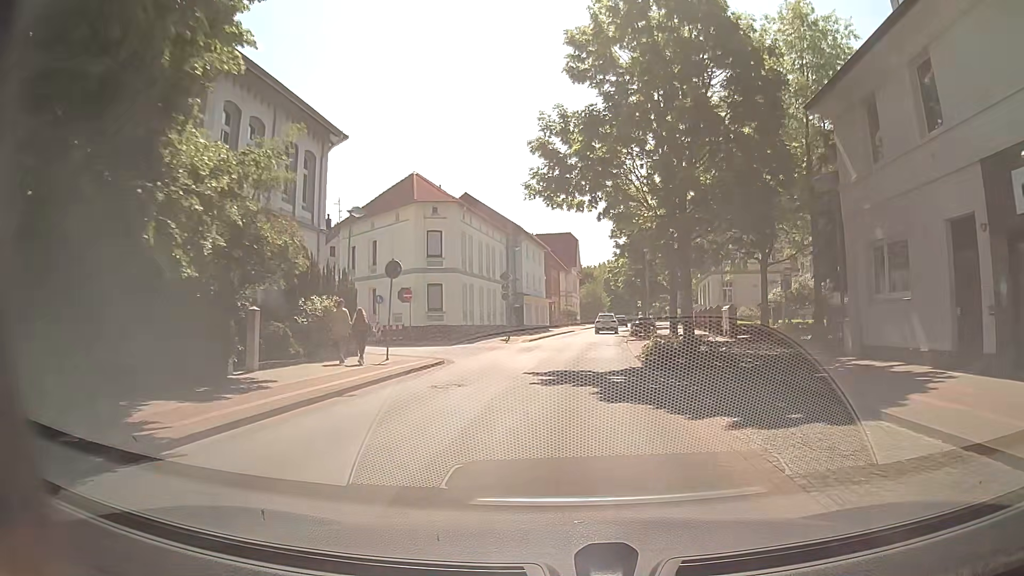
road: unclassified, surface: asphalt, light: Day
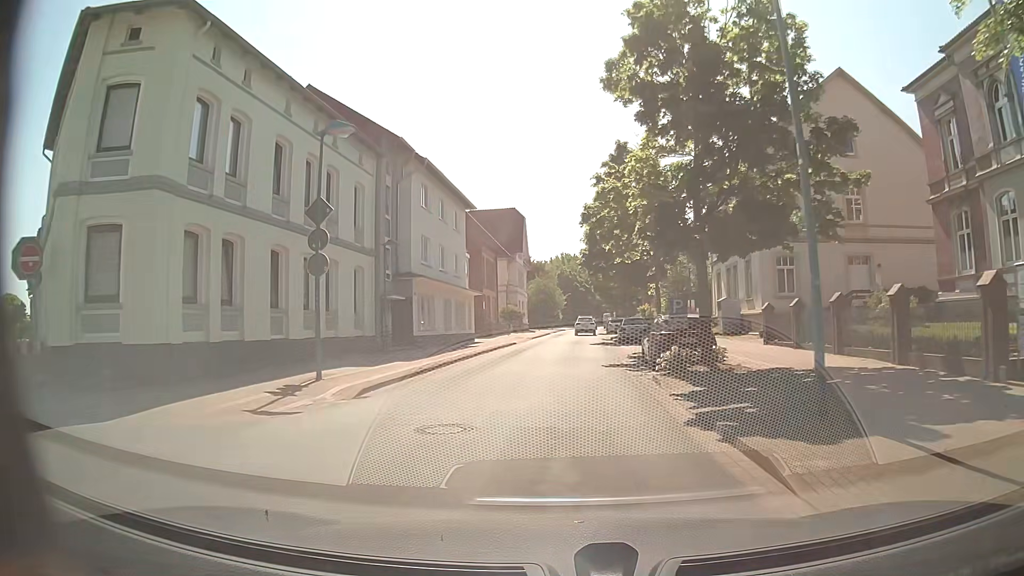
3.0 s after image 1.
(+1.2, +28.8) m; +4°
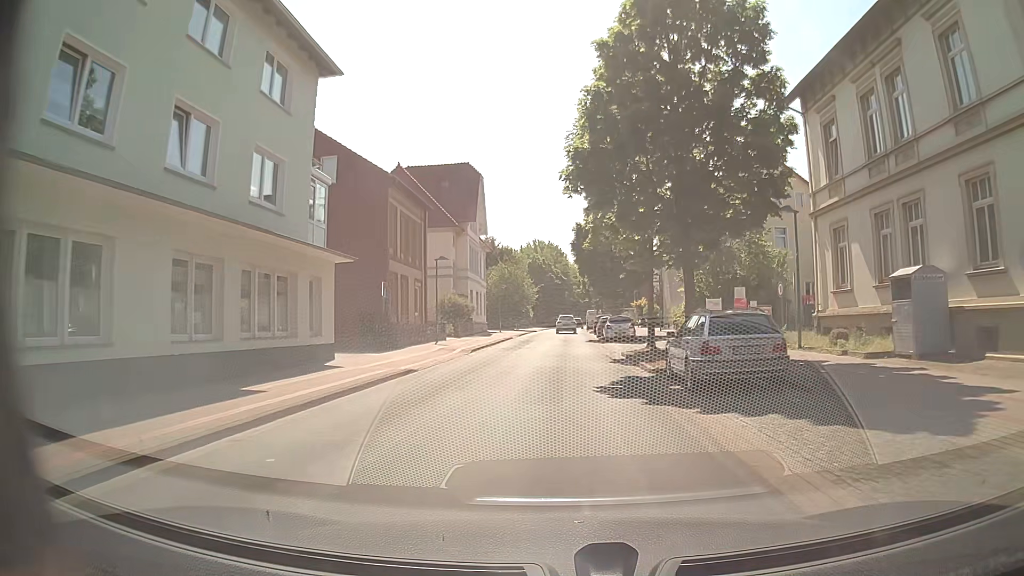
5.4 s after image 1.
(+0.6, +24.7) m; +3°
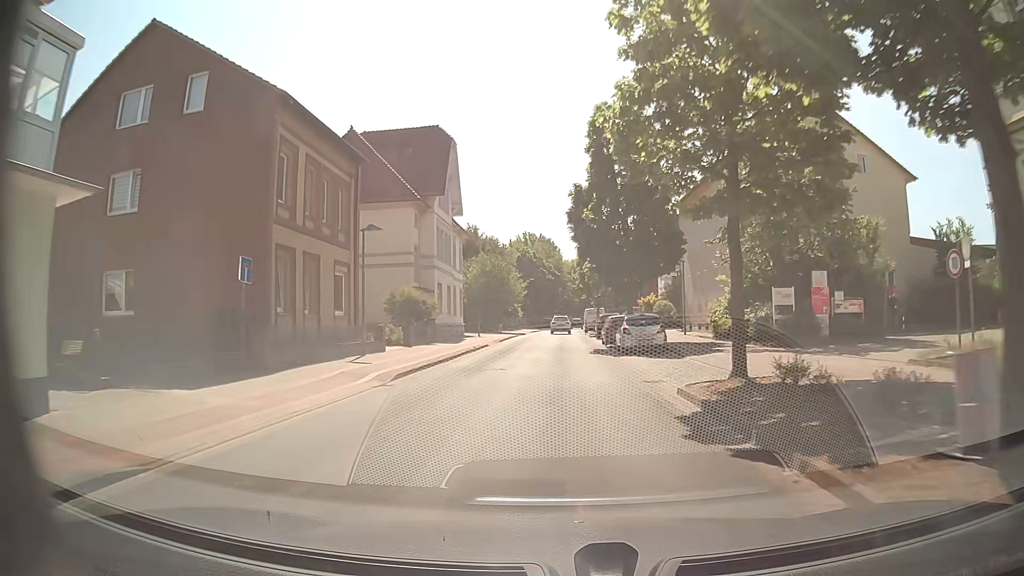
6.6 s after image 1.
(+0.1, +12.9) m; 0°
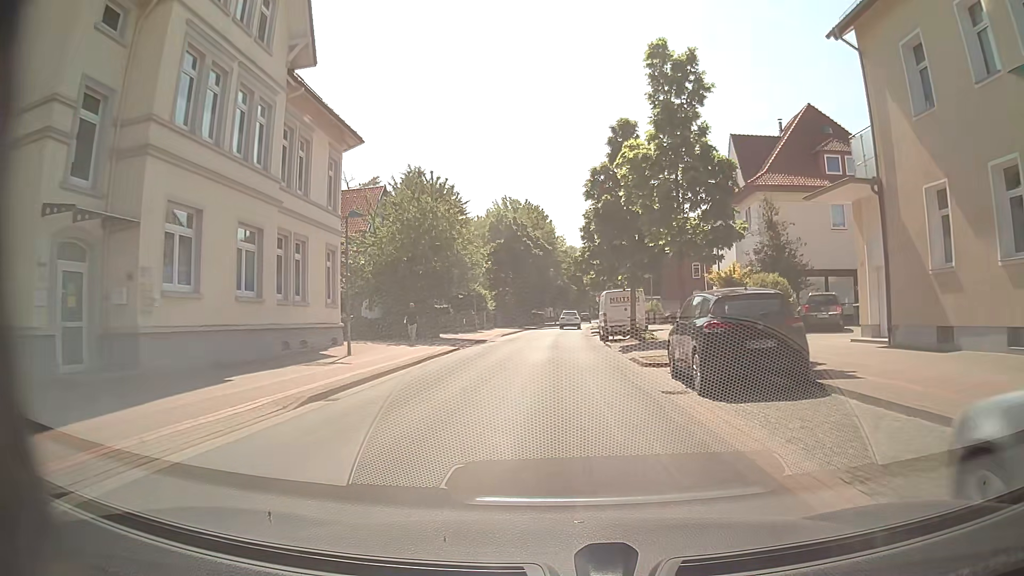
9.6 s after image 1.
(+0.2, +33.0) m; 0°
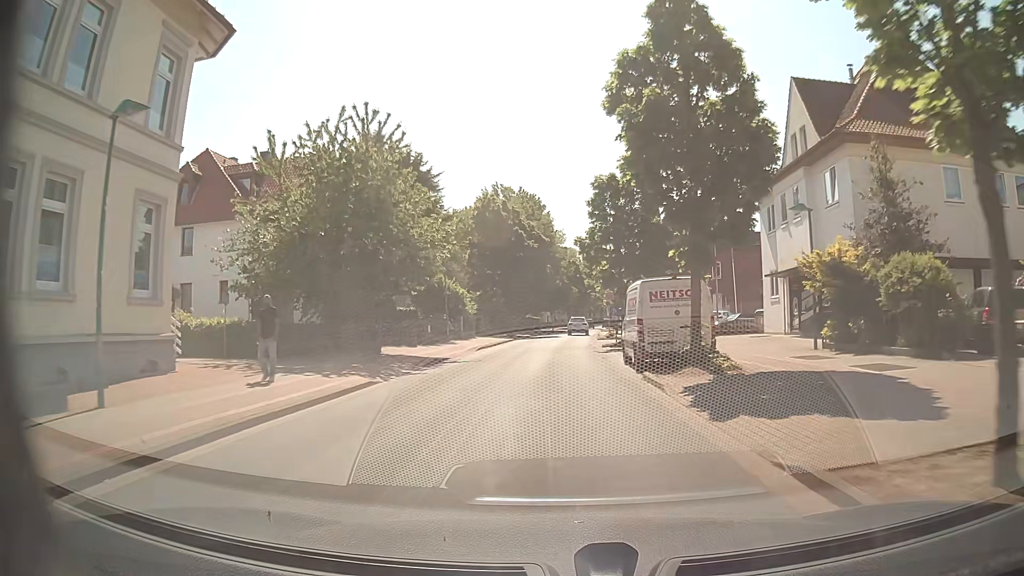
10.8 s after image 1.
(+0.2, +13.1) m; +2°
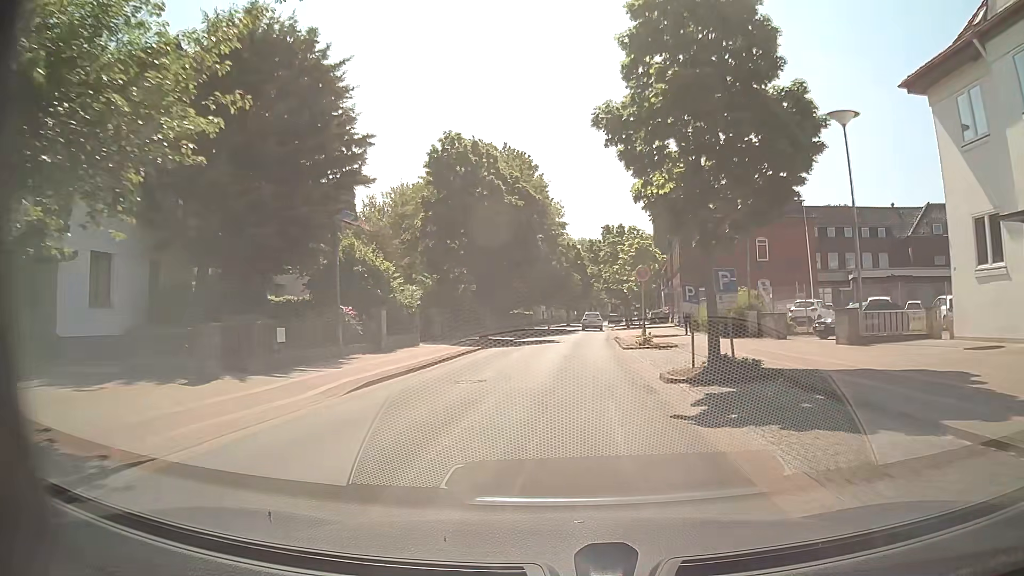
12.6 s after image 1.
(-0.5, +20.1) m; -1°
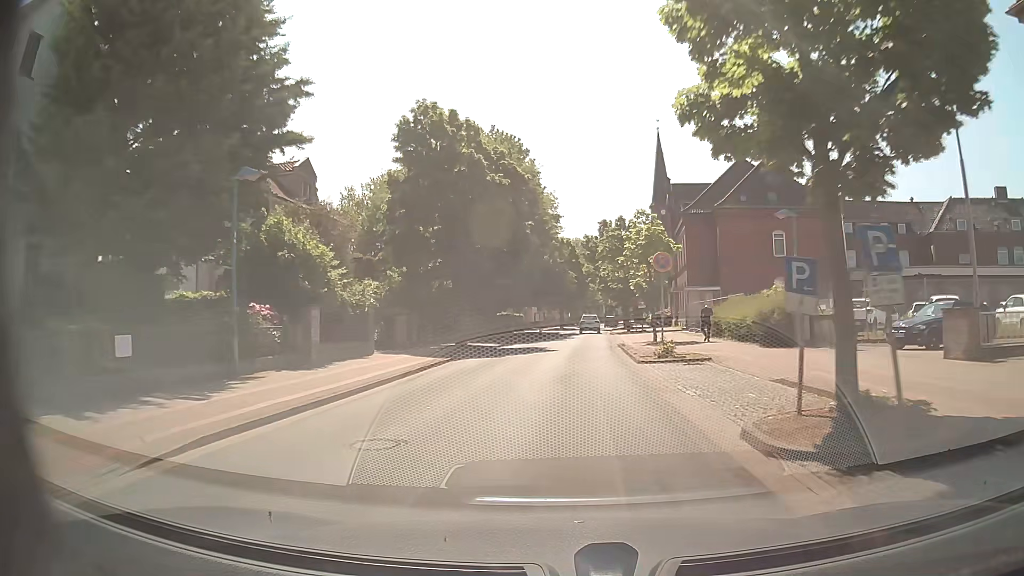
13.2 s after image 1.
(0.0, +6.9) m; 0°
(0, +10) (+1, +20) (+1, +30) (+2, +40) (+3, +50) (+3, +60) (+4, +70) (+4, +80) (+5, +90) (+5, +100) m
